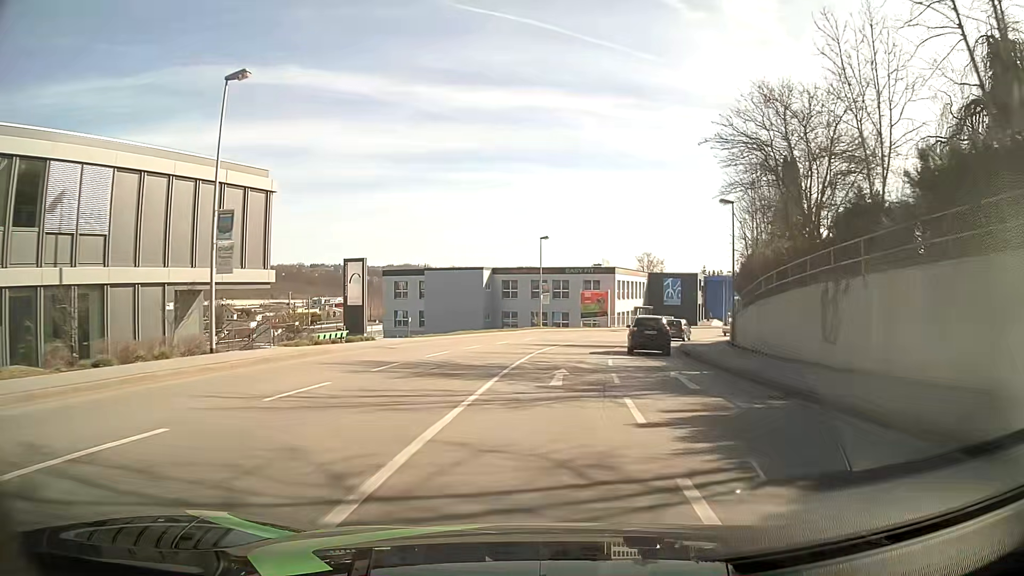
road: tertiary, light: Day
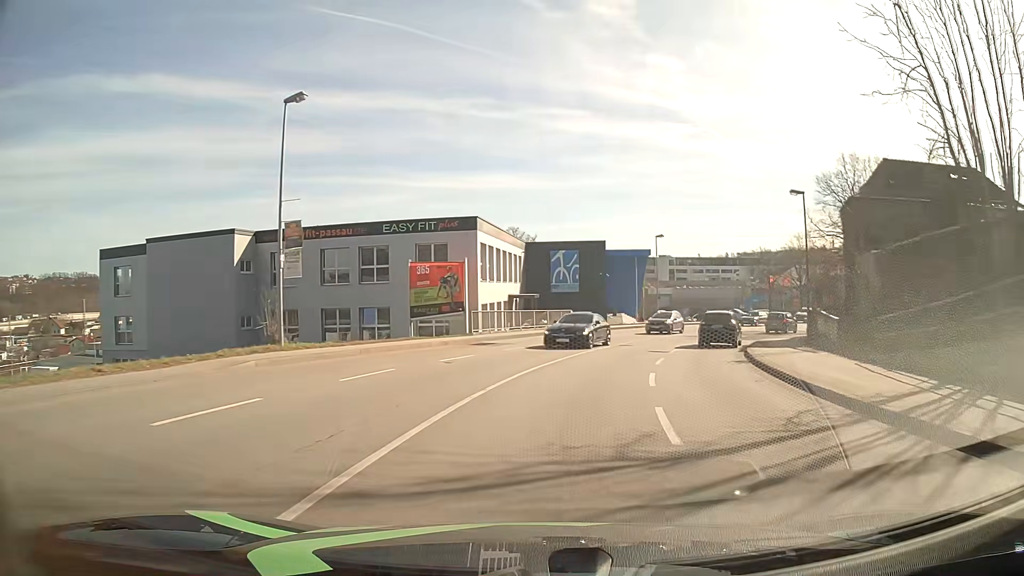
(+3.5, +37.6) m; +12°
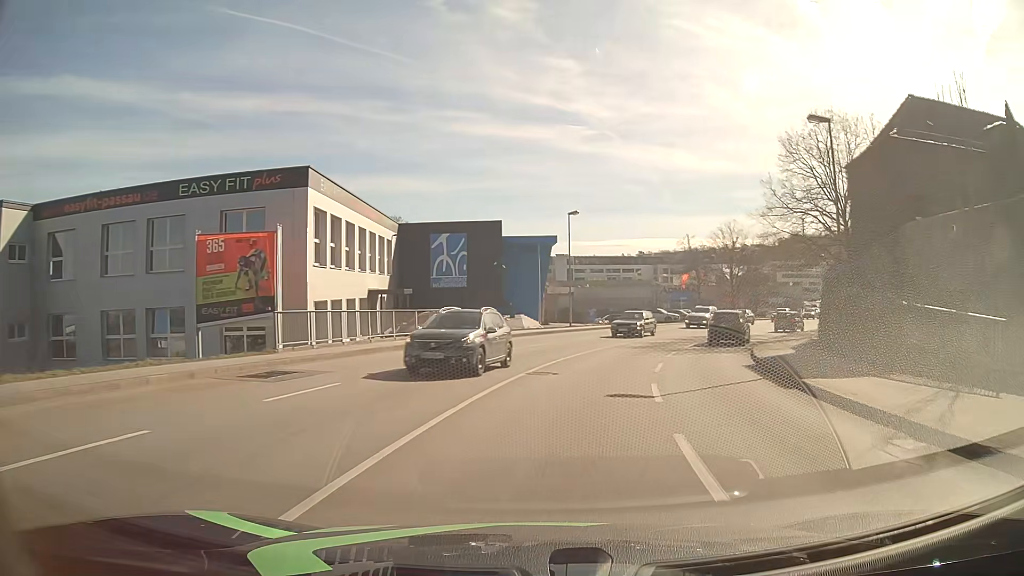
(+1.1, +14.4) m; +9°
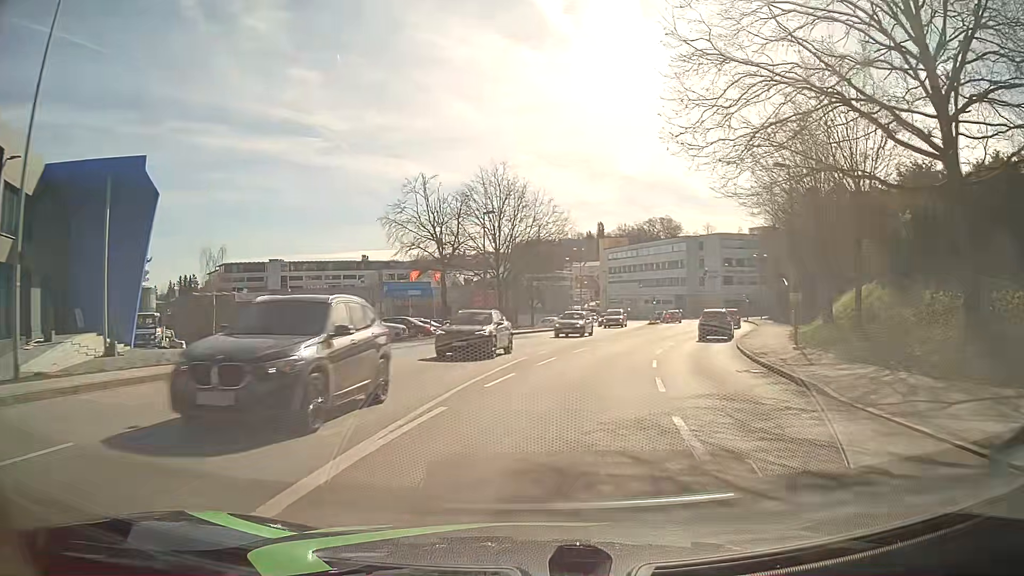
(+7.1, +34.3) m; +24°
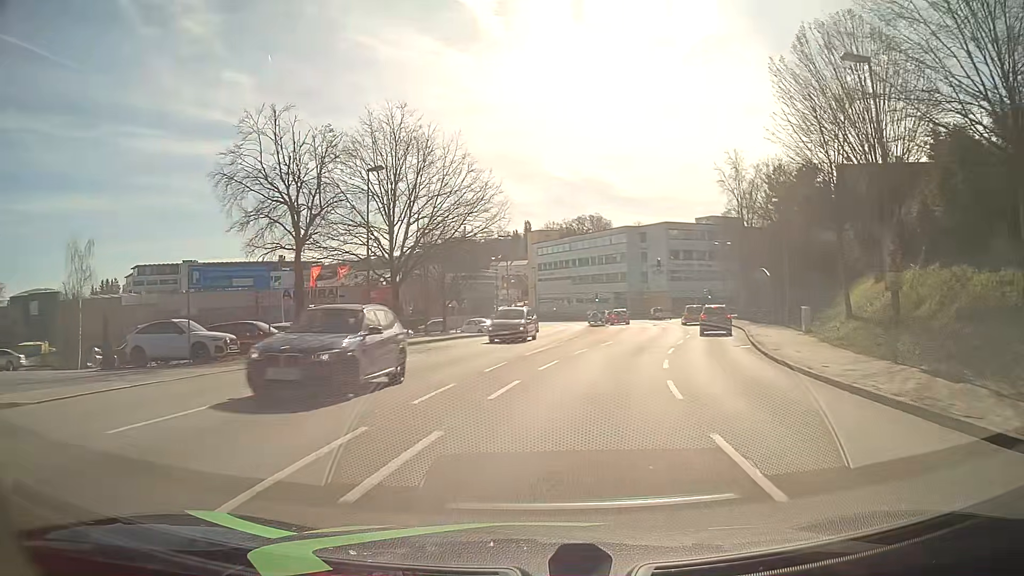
(+0.7, +13.7) m; +6°
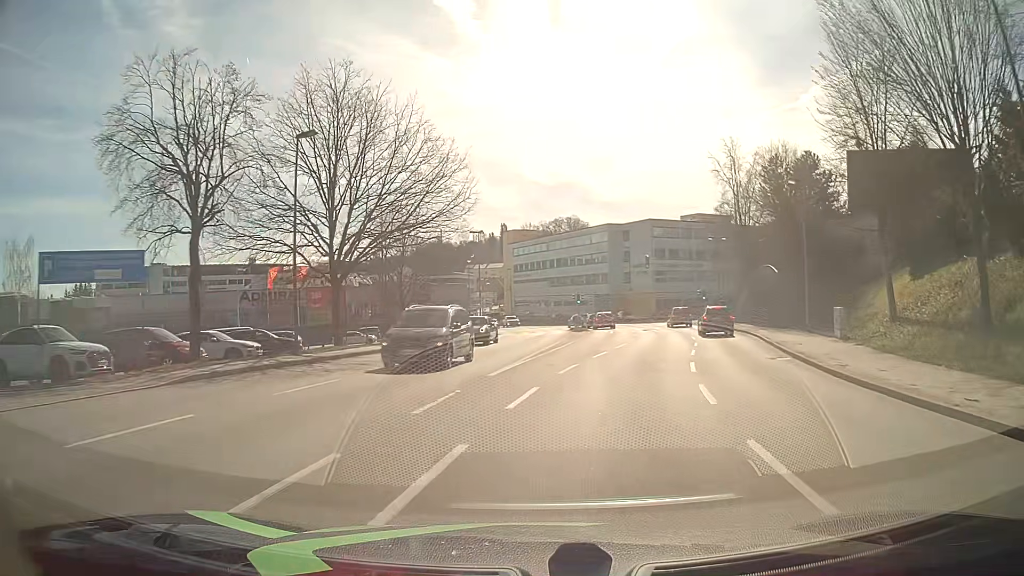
(+0.1, +6.7) m; +2°
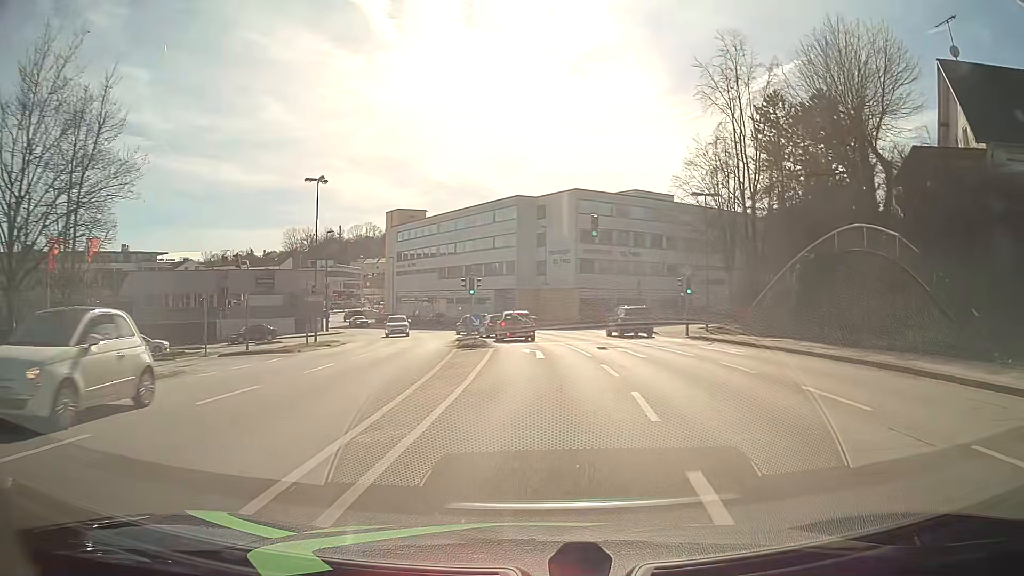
(+1.4, +25.2) m; +8°
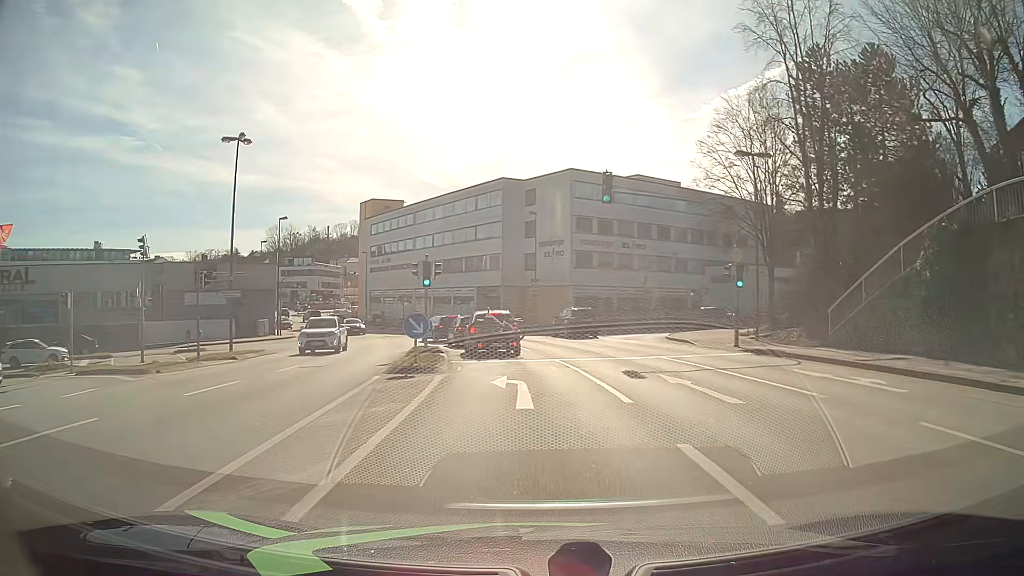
(+0.2, +10.5) m; +1°
(0, +10) (-1, +20) (-2, +30) (-6, +39) (-15, +42) (-24, +38) (-32, +32) (-40, +26) (-48, +20) (-56, +14) m
